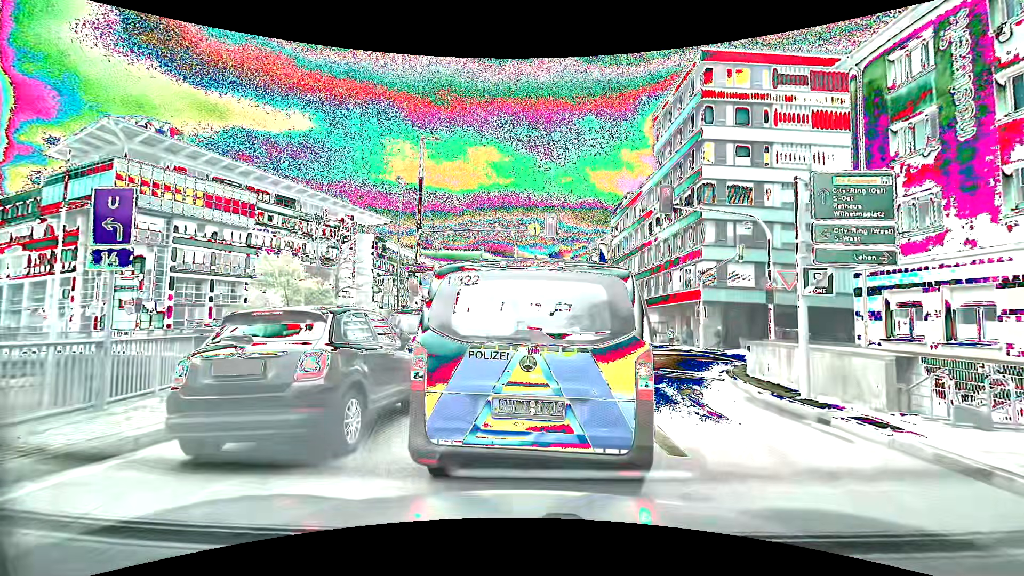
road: primary_link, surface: asphalt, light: Day
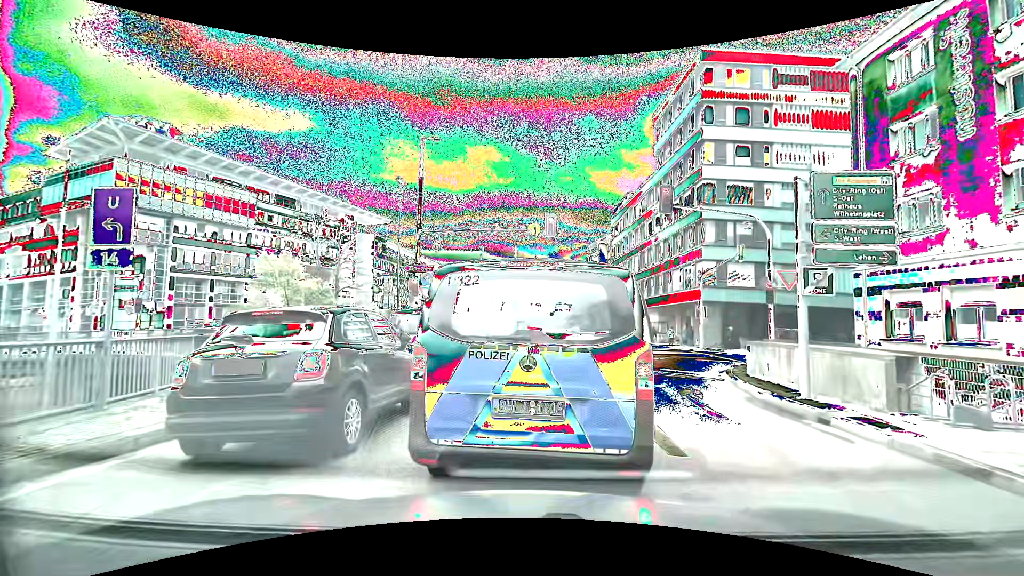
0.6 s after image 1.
(0.0, 0.0) m; 0°
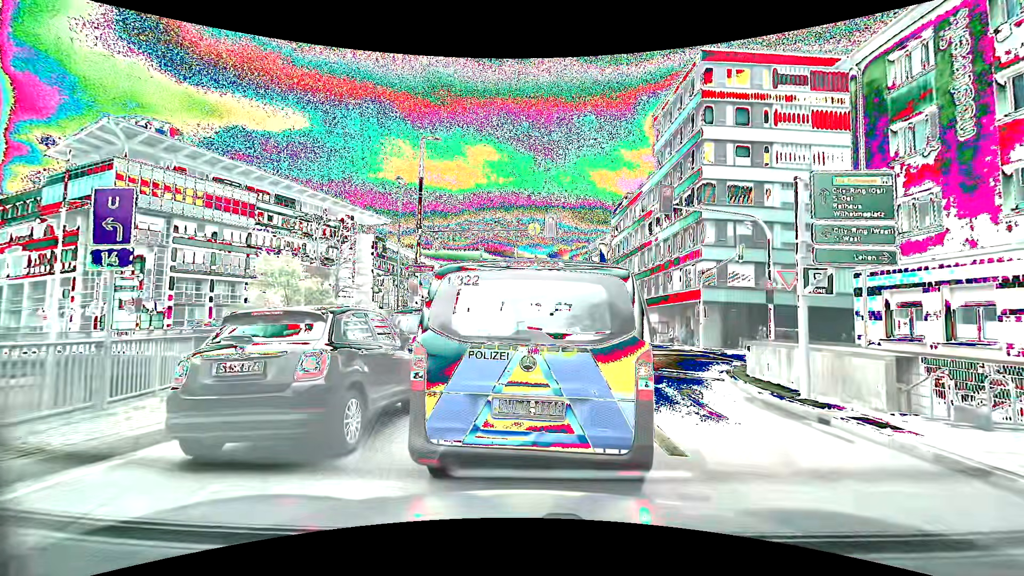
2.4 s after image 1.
(0.0, 0.0) m; 0°
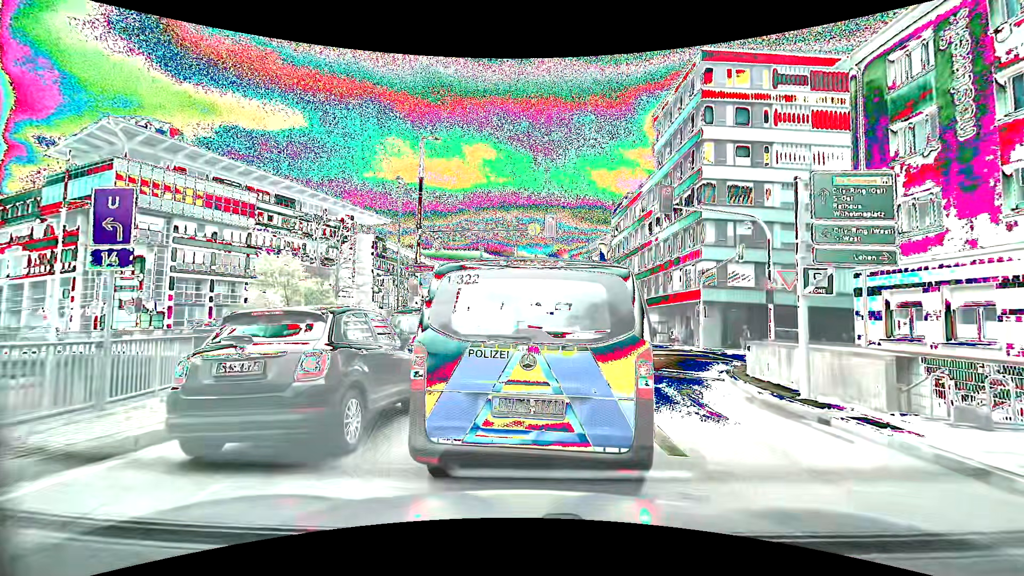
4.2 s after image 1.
(0.0, 0.0) m; 0°
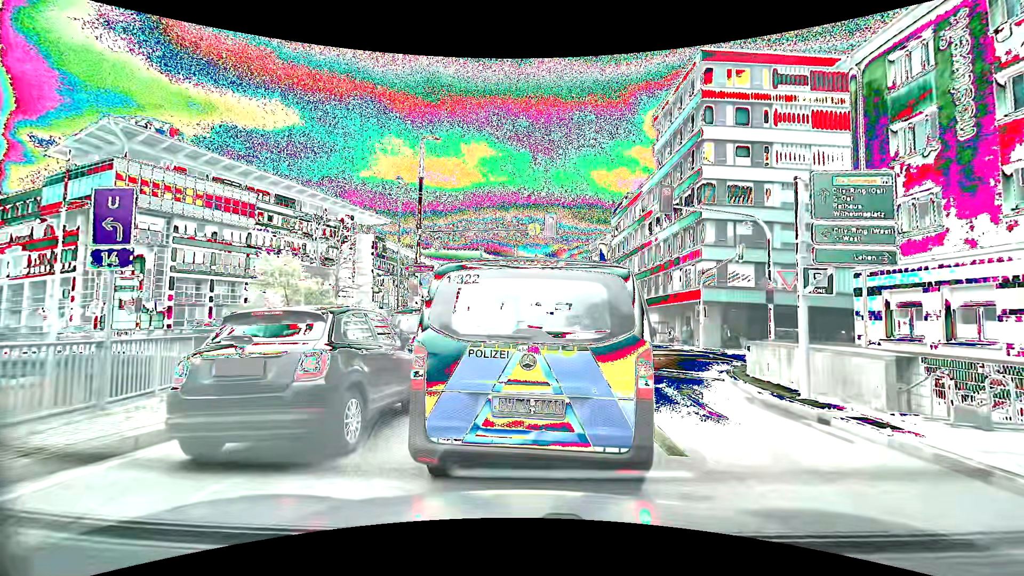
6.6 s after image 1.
(0.0, 0.0) m; 0°
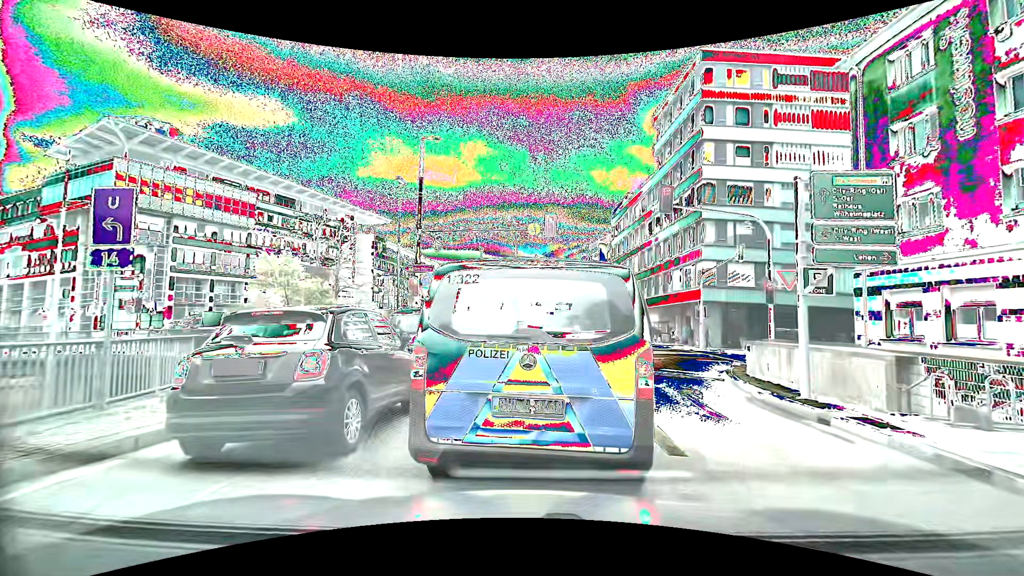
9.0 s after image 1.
(0.0, 0.0) m; 0°
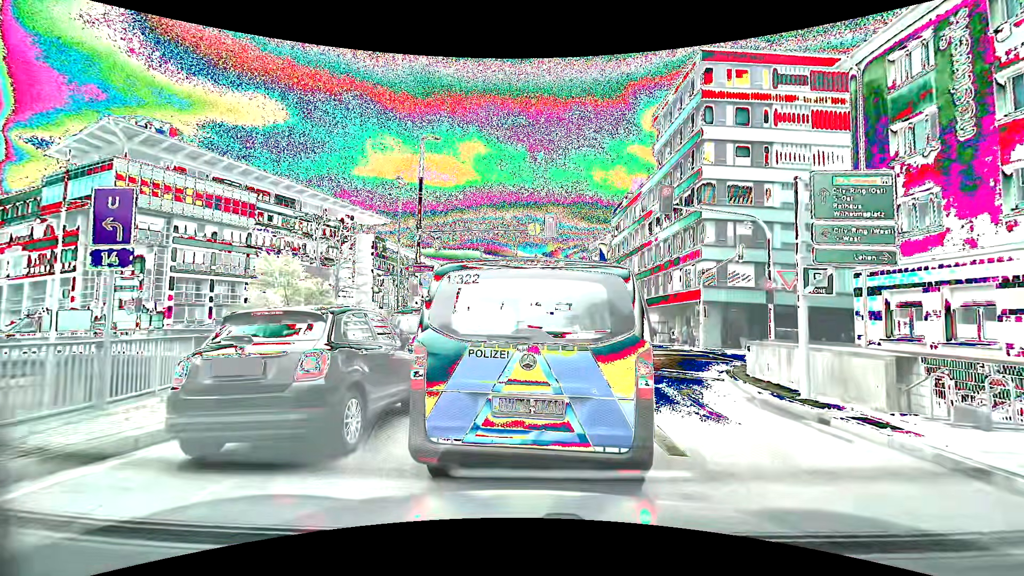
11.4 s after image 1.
(0.0, 0.0) m; 0°
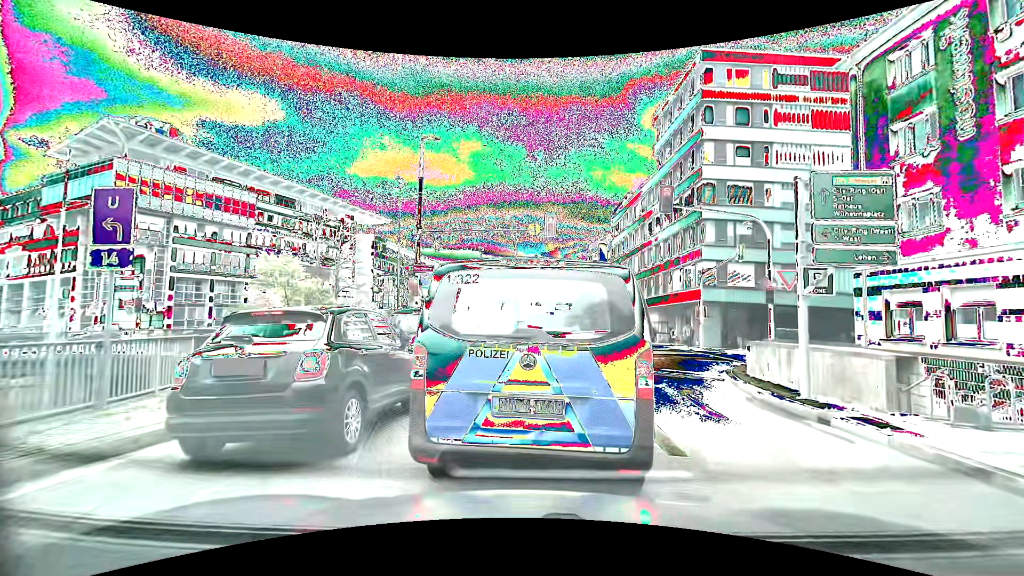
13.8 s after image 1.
(0.0, 0.0) m; 0°
